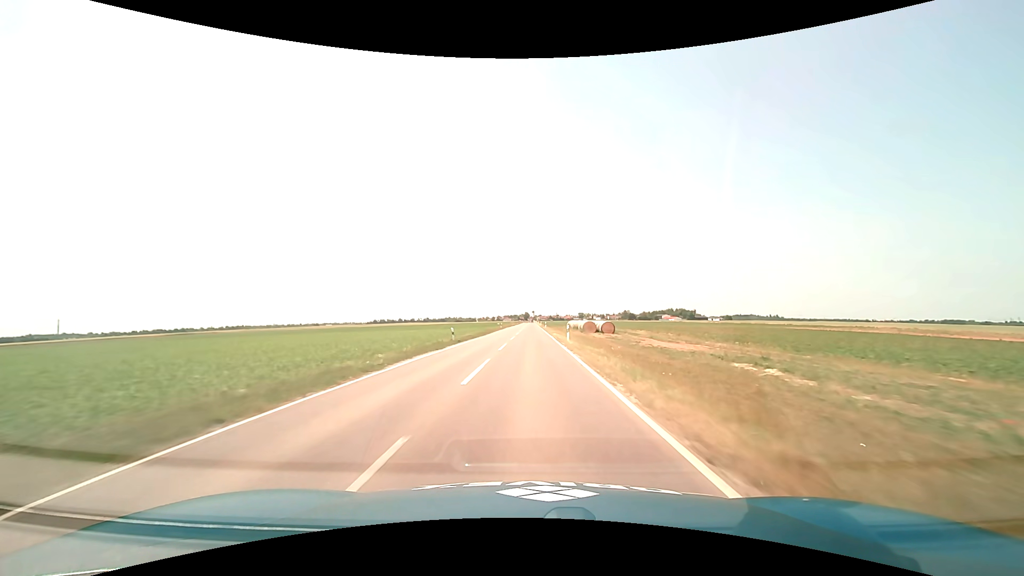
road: tertiary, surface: asphalt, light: Day
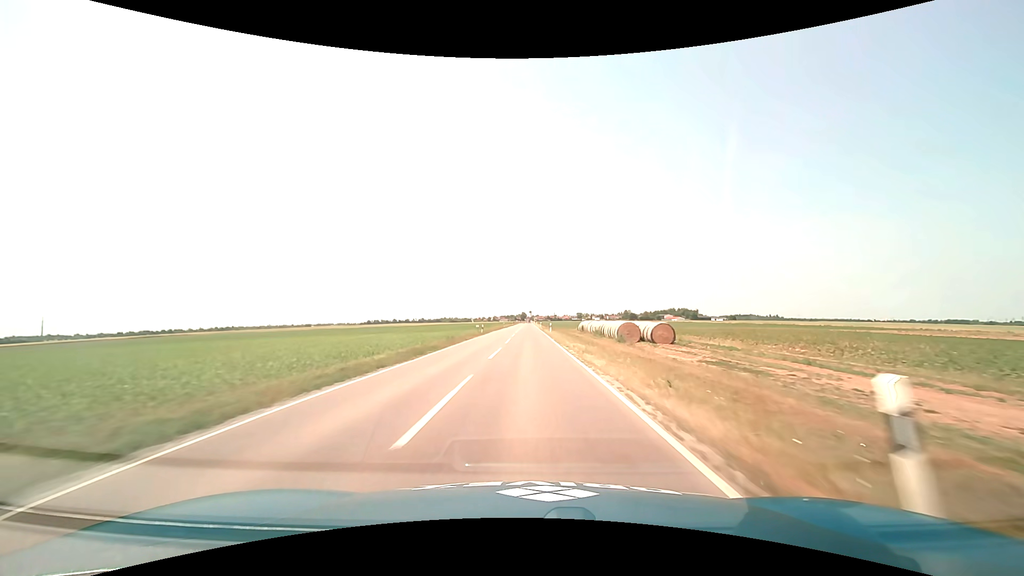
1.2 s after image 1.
(+0.1, +28.8) m; 0°
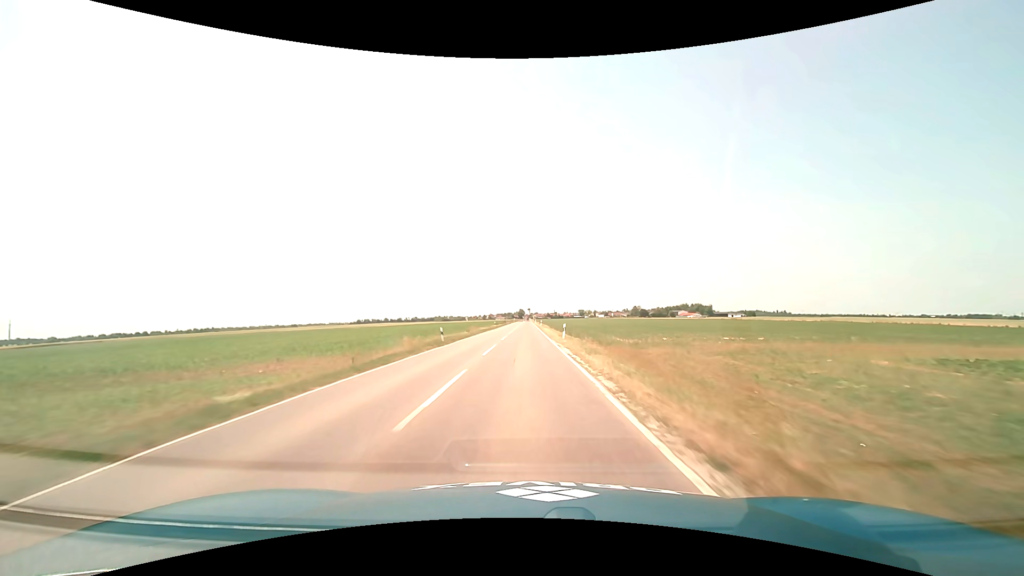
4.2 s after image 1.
(+0.1, +72.3) m; 0°
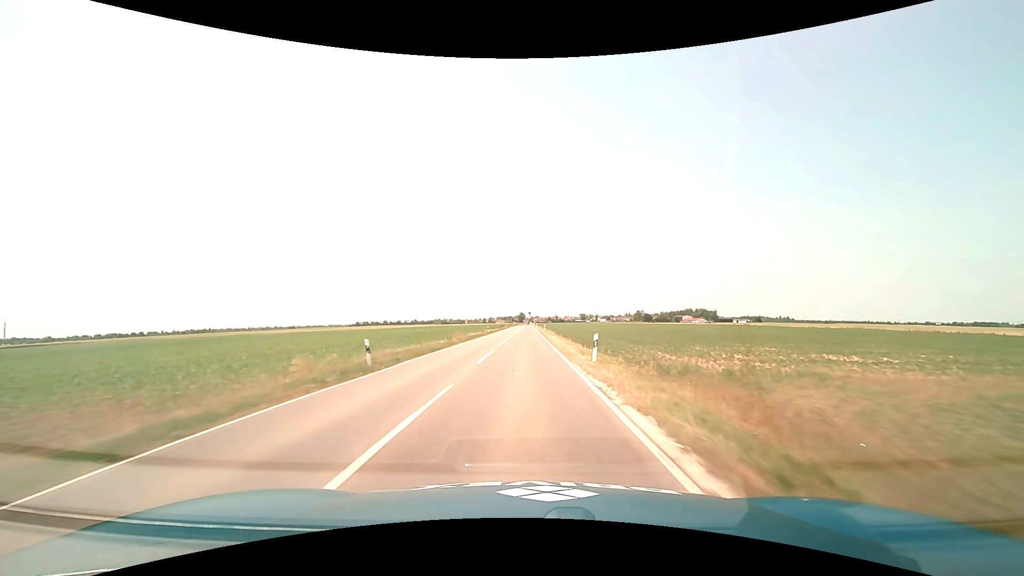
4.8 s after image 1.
(0.0, +14.4) m; 0°
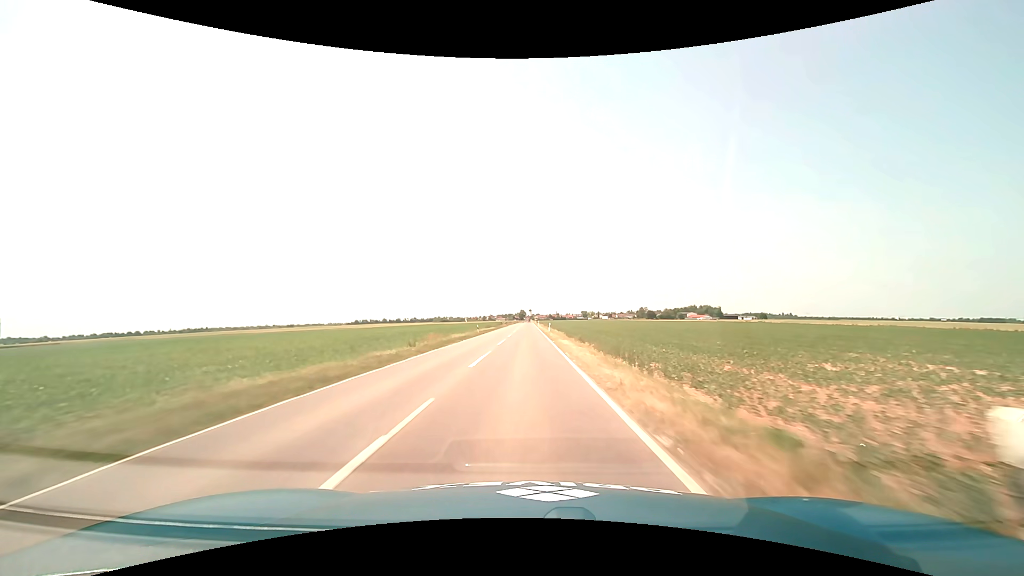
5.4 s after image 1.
(0.0, +14.4) m; 0°
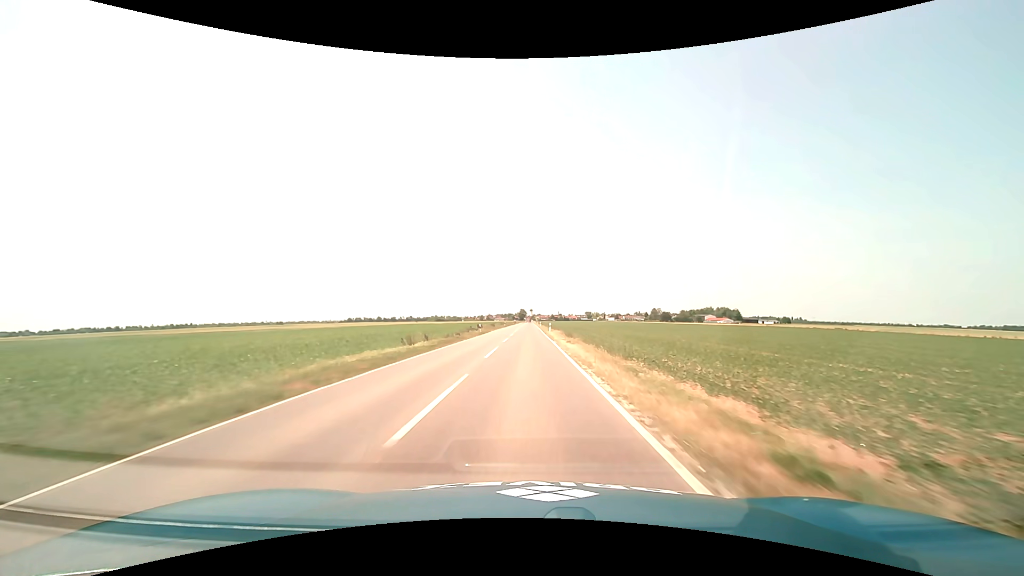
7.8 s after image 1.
(-0.2, +57.5) m; 0°
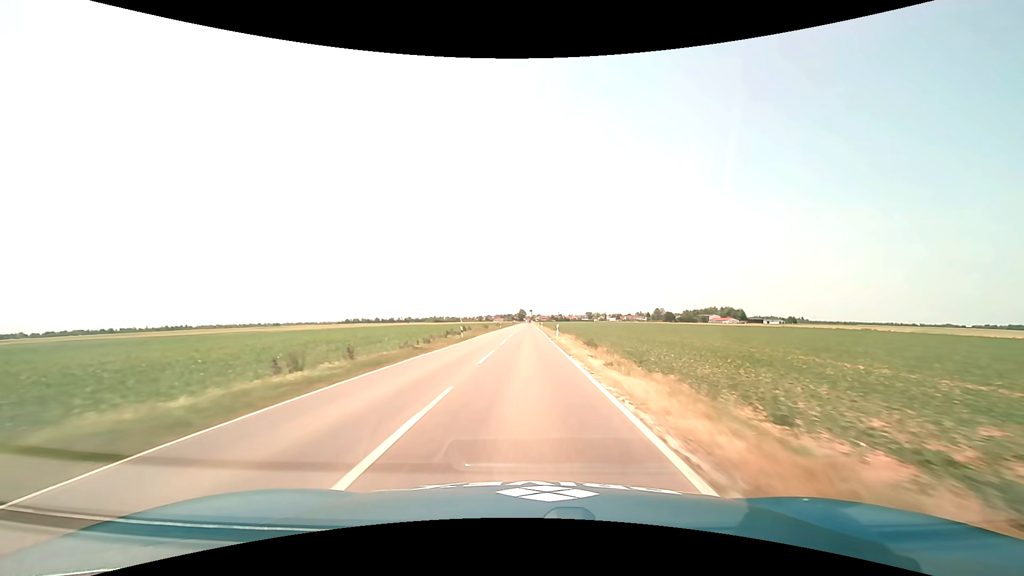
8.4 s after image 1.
(0.0, +14.4) m; 0°
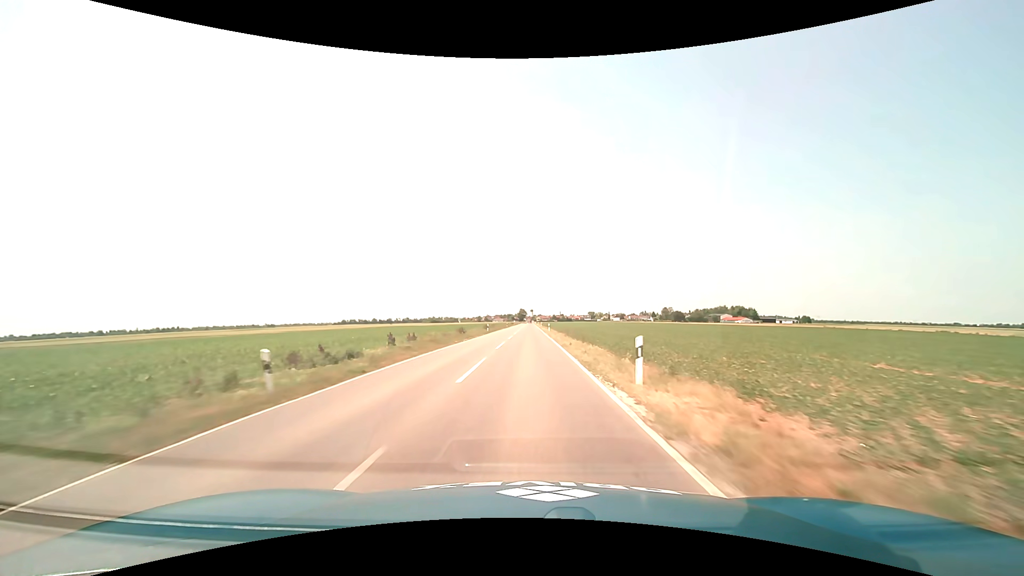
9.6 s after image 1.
(0.0, +29.1) m; 0°
(0, +10) (0, +20) (0, +30) (0, +40) (0, +50) (0, +60) (0, +70) (0, +80) (0, +90) (0, +100) m
